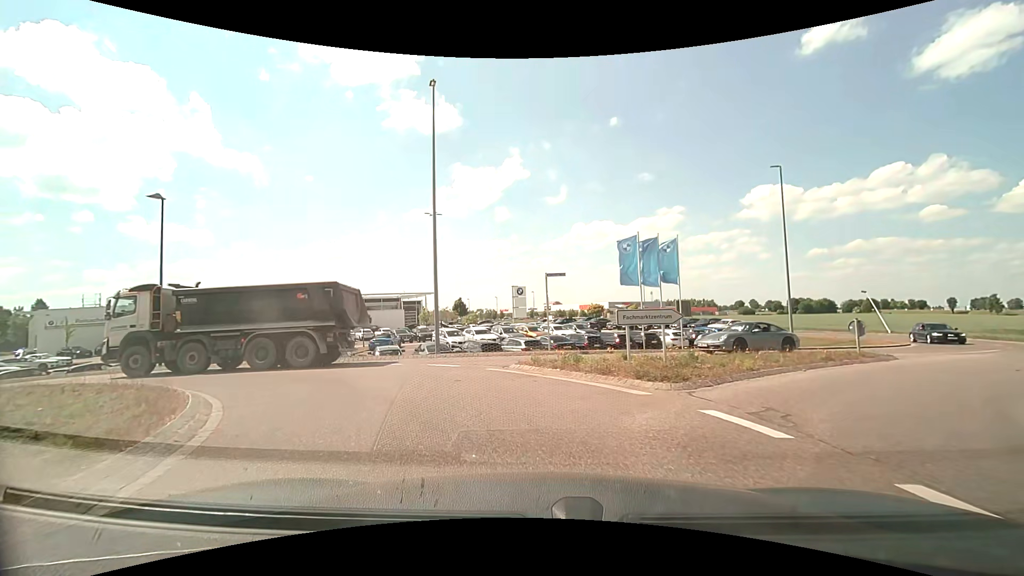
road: secondary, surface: asphalt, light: Day
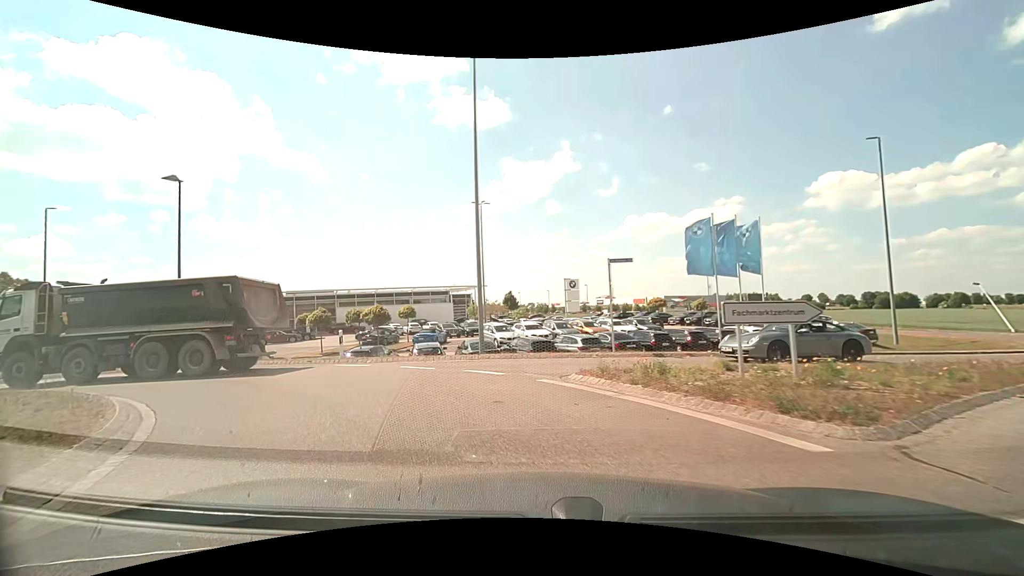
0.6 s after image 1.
(-0.1, +3.4) m; -6°
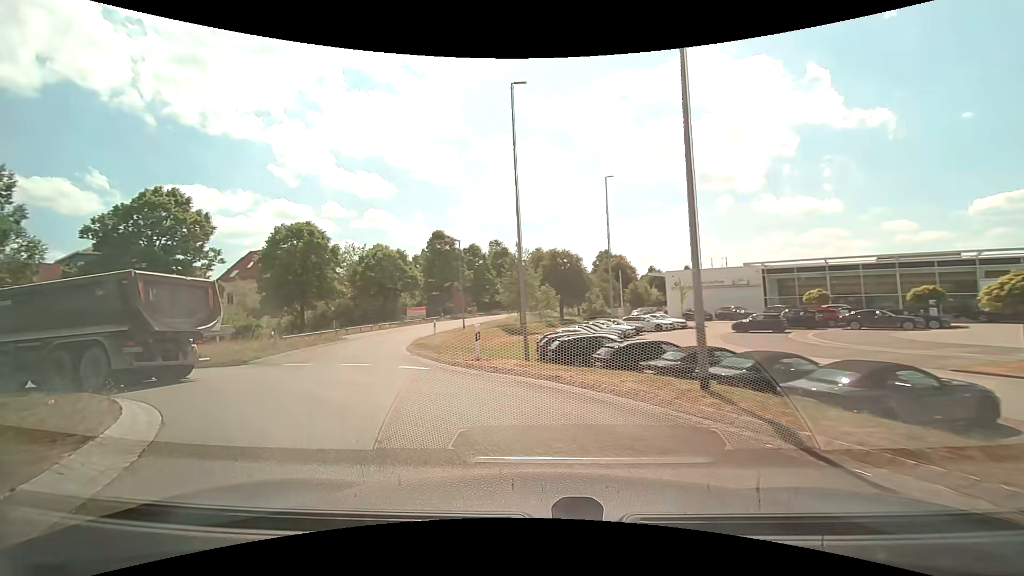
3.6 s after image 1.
(-7.6, +14.4) m; -58°
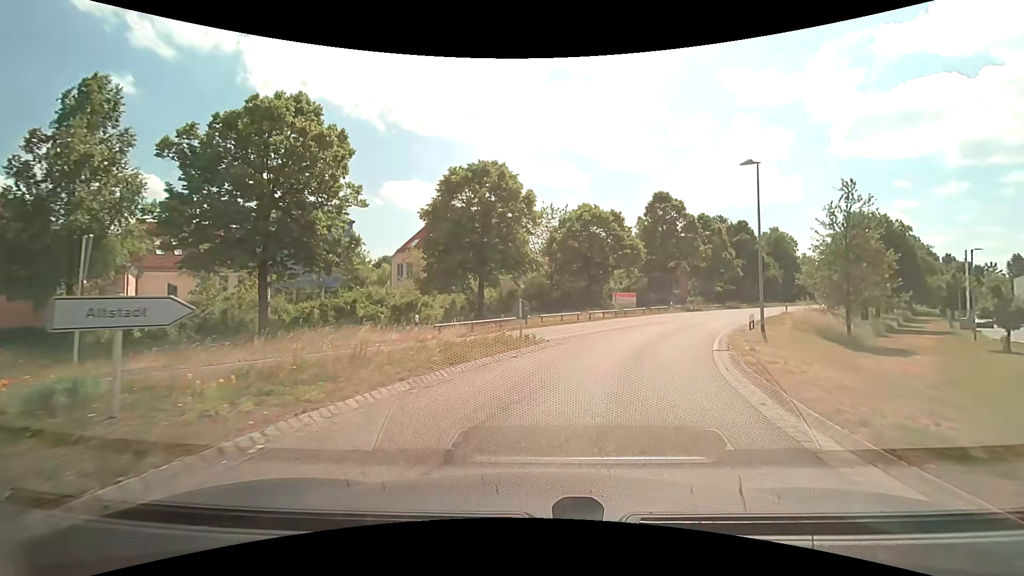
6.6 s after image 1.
(-6.8, +18.1) m; -22°
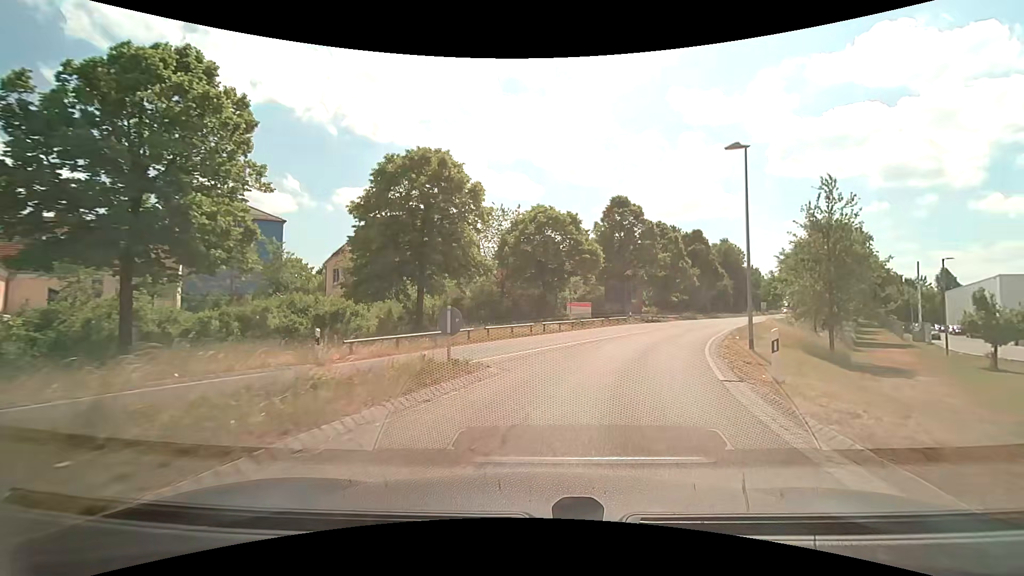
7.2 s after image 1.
(+0.2, +4.7) m; +6°
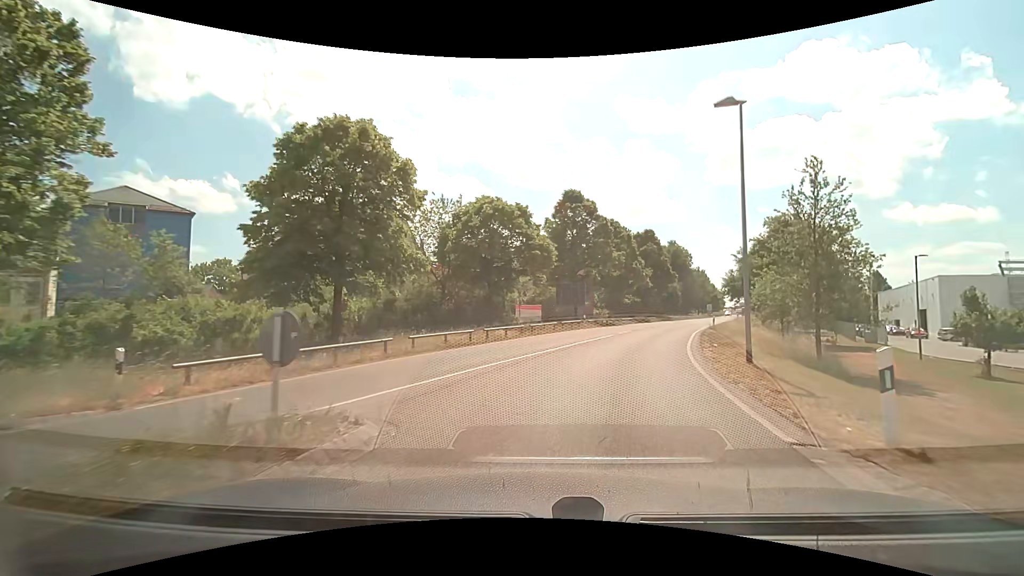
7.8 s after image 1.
(+0.2, +5.0) m; +6°
